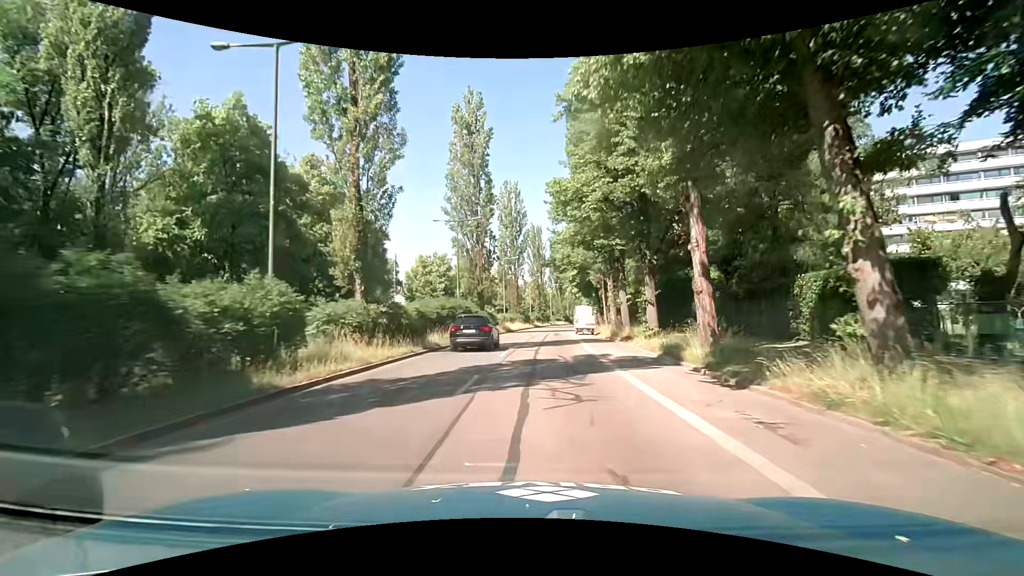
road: secondary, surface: asphalt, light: Day
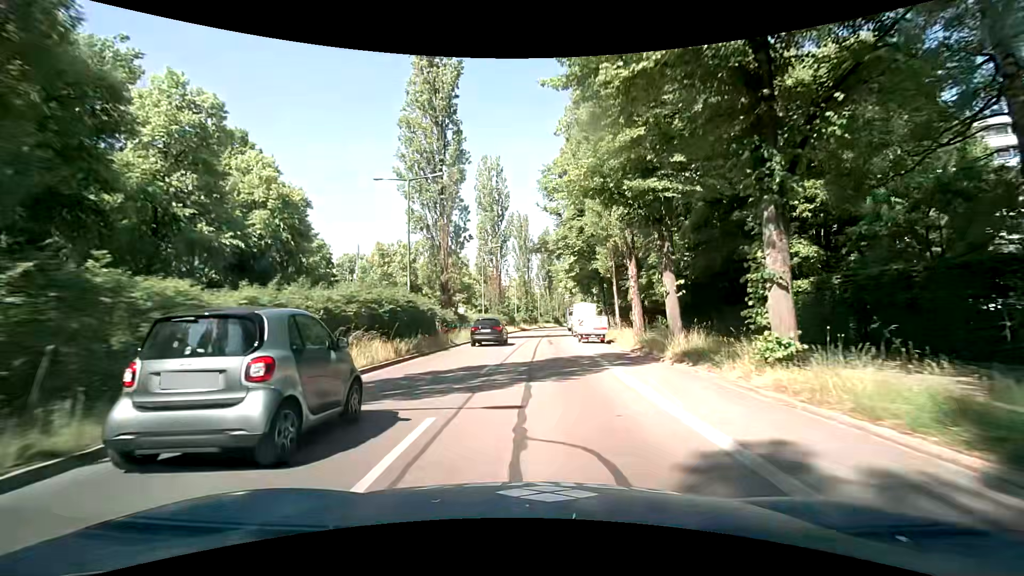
(+0.1, +14.0) m; 0°
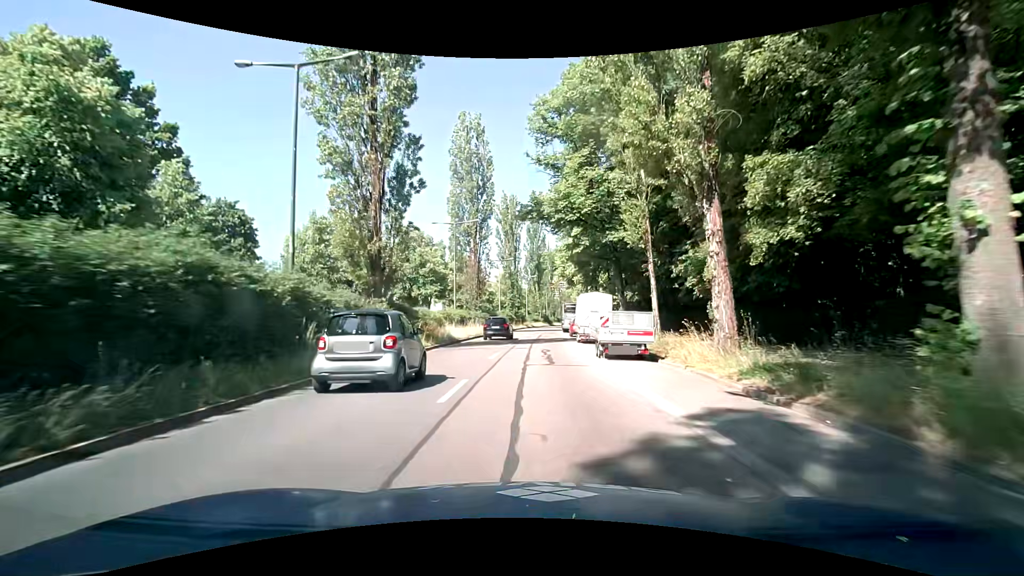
(+0.2, +14.0) m; +2°
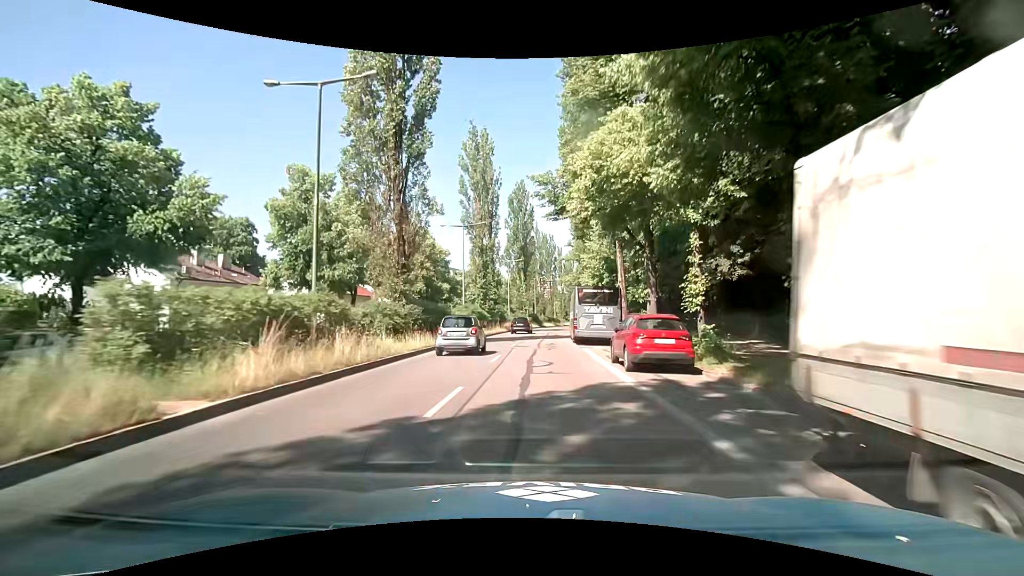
(+0.3, +28.2) m; +1°
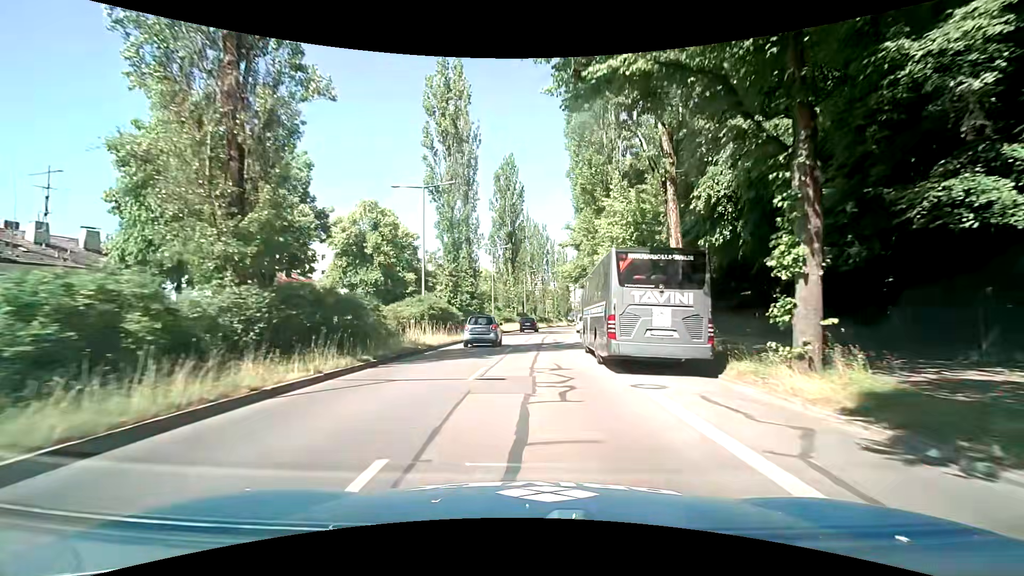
(+0.2, +14.2) m; +2°
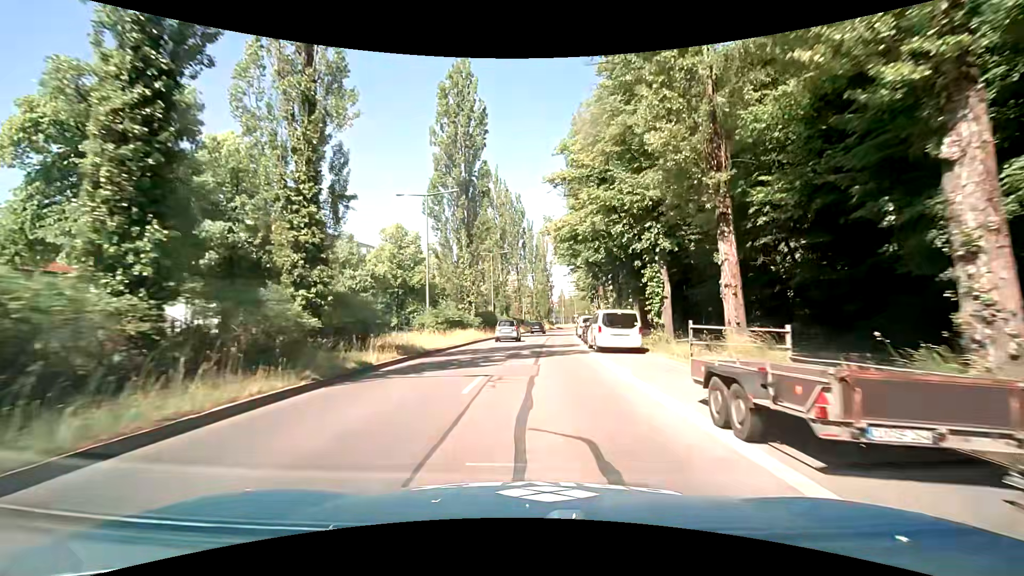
(+0.7, +28.5) m; +3°
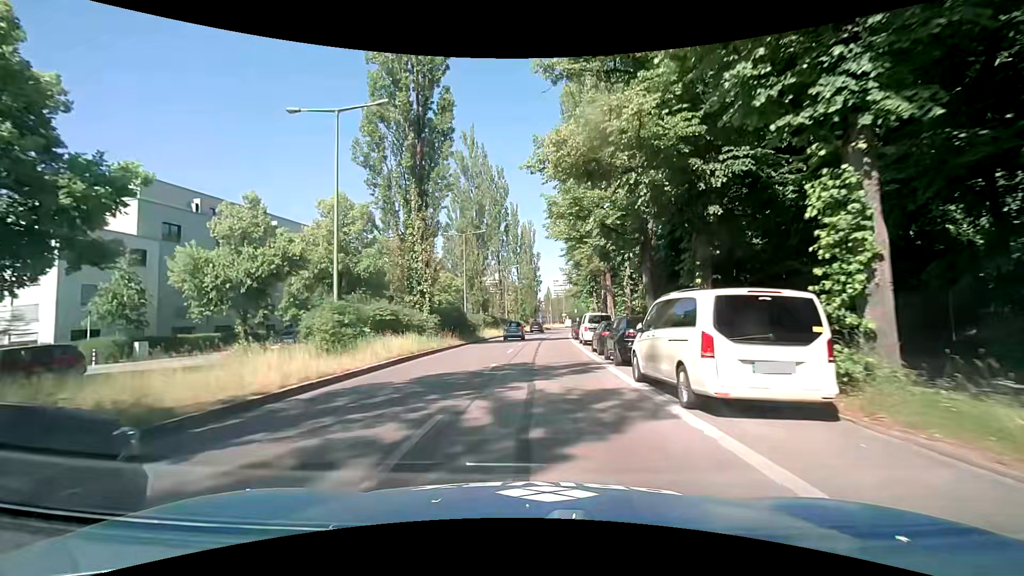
(+0.1, +14.3) m; +1°
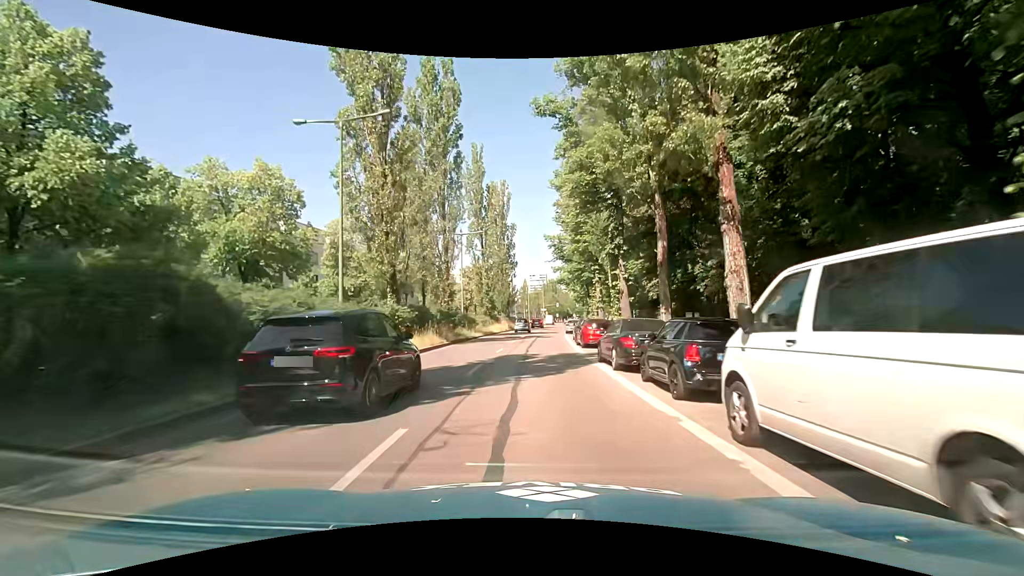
(+1.0, +27.9) m; +2°
(0, +10) (+1, +20) (+1, +30) (+2, +40) (+2, +50) (+3, +60) (+4, +70) (+6, +80) (+7, +90) (+8, +100) m
